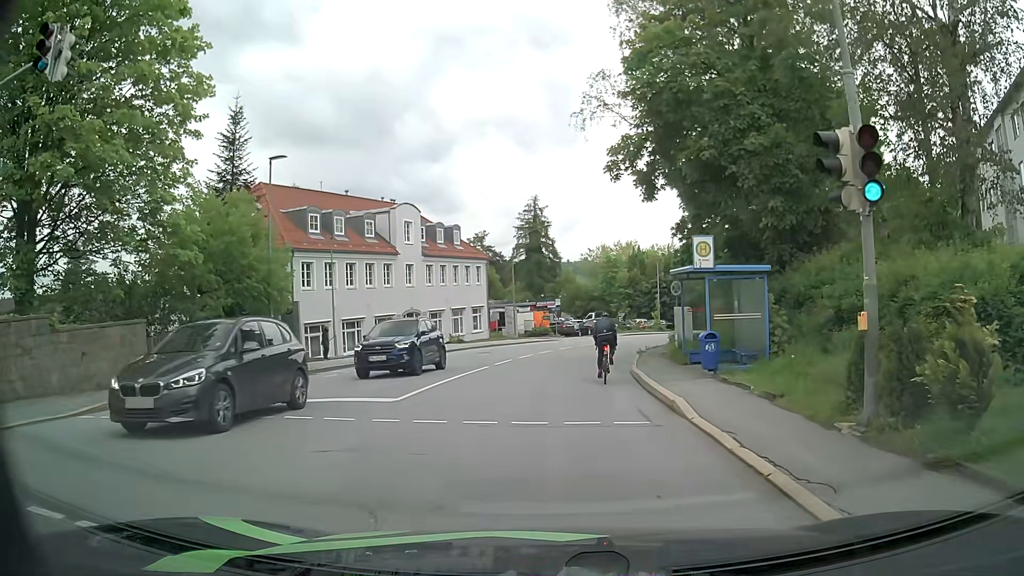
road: tertiary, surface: asphalt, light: Day
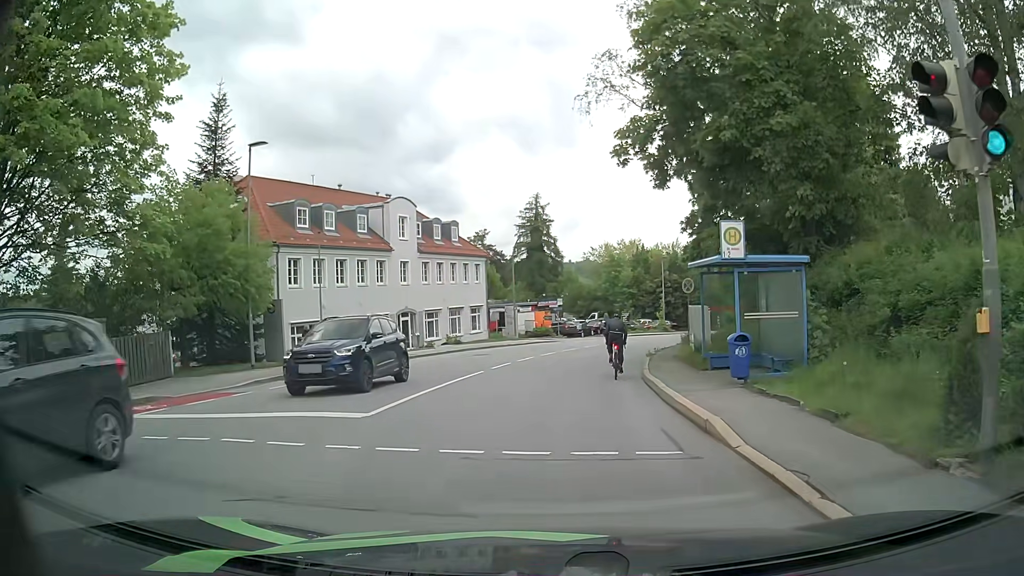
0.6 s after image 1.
(0.0, +2.3) m; 0°
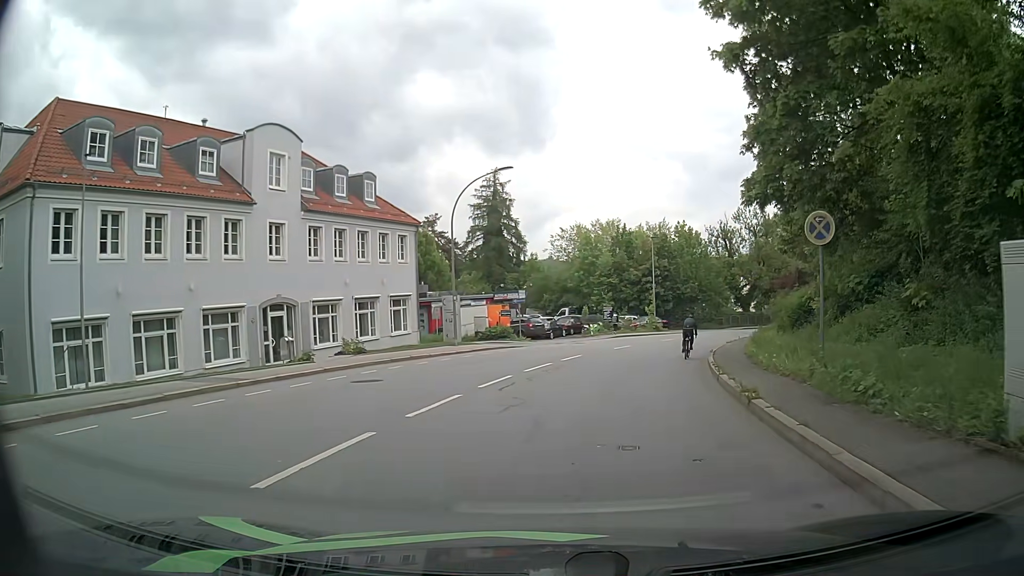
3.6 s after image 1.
(-0.2, +16.7) m; +1°
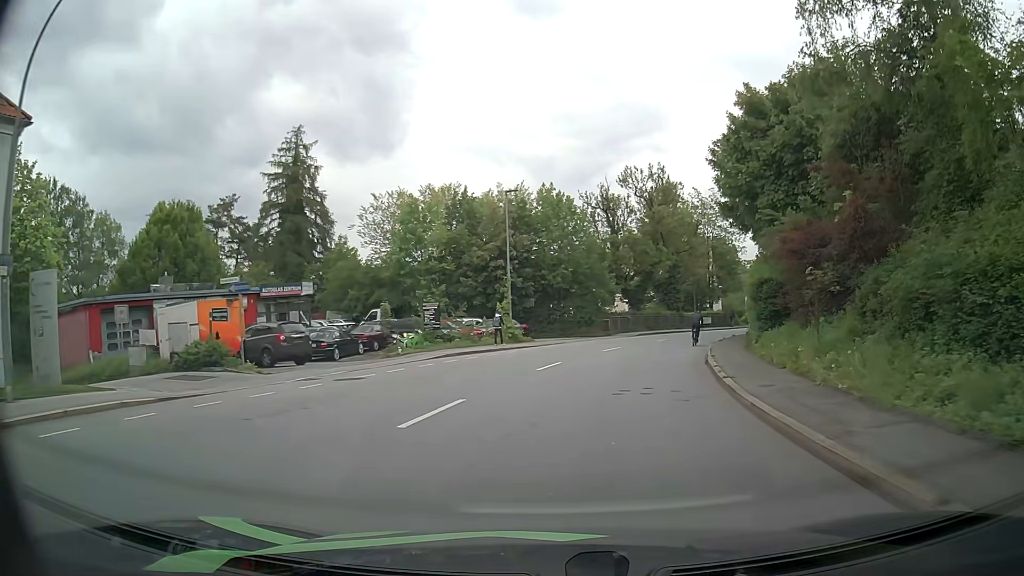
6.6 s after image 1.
(+2.9, +22.9) m; +16°
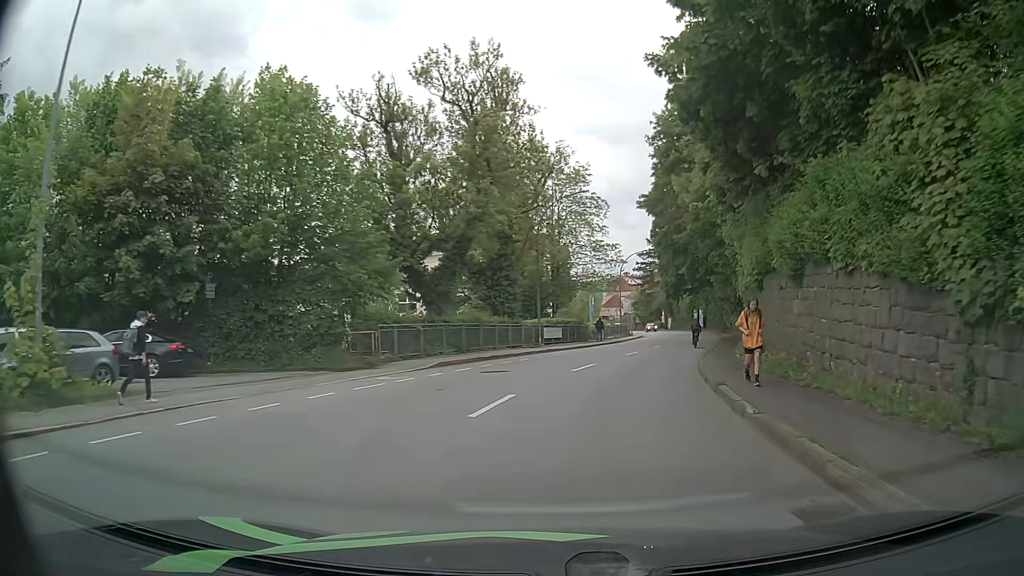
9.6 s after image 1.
(+2.8, +26.7) m; +13°
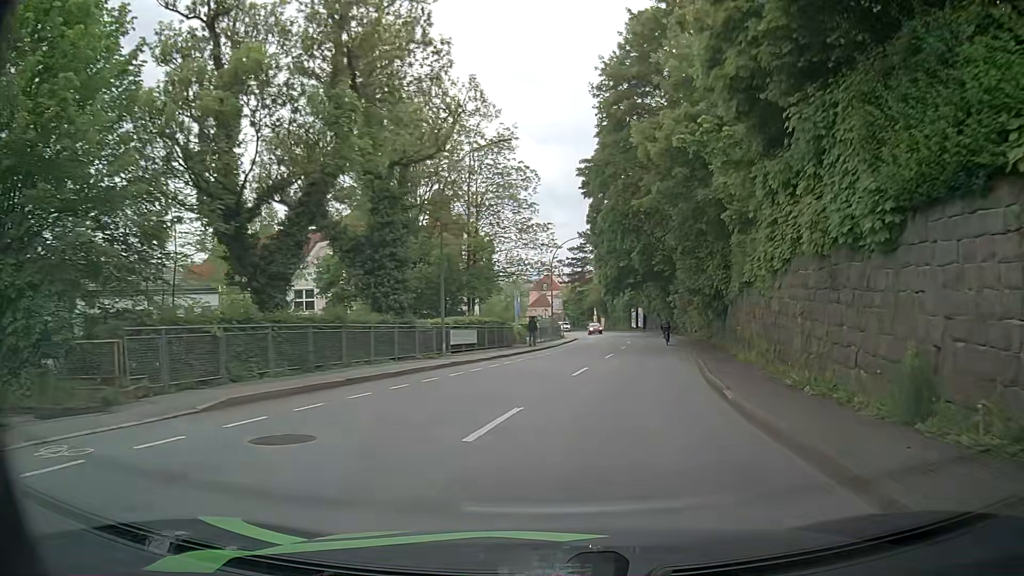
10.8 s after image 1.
(+0.7, +11.3) m; +6°
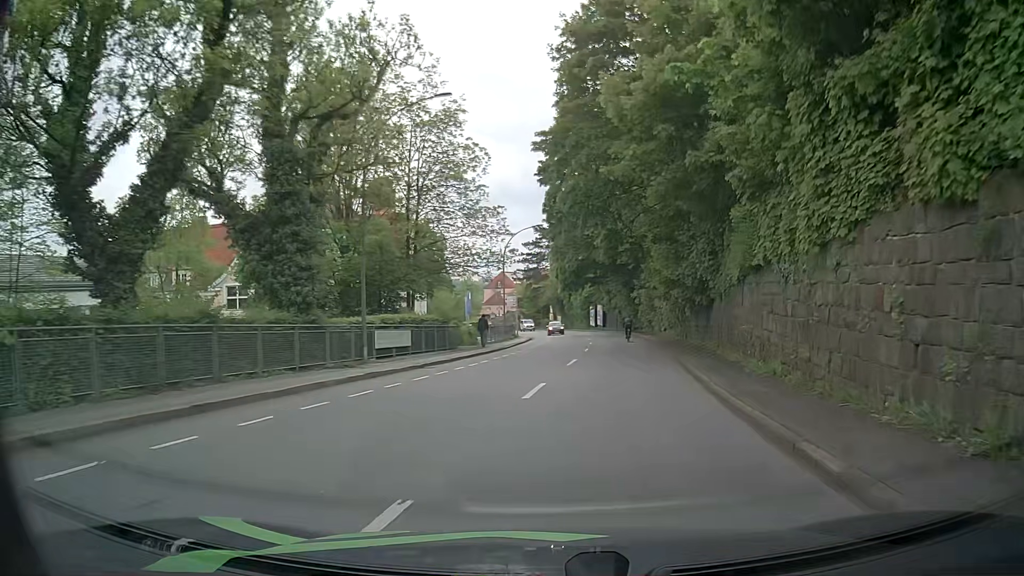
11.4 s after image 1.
(+0.2, +5.6) m; +6°
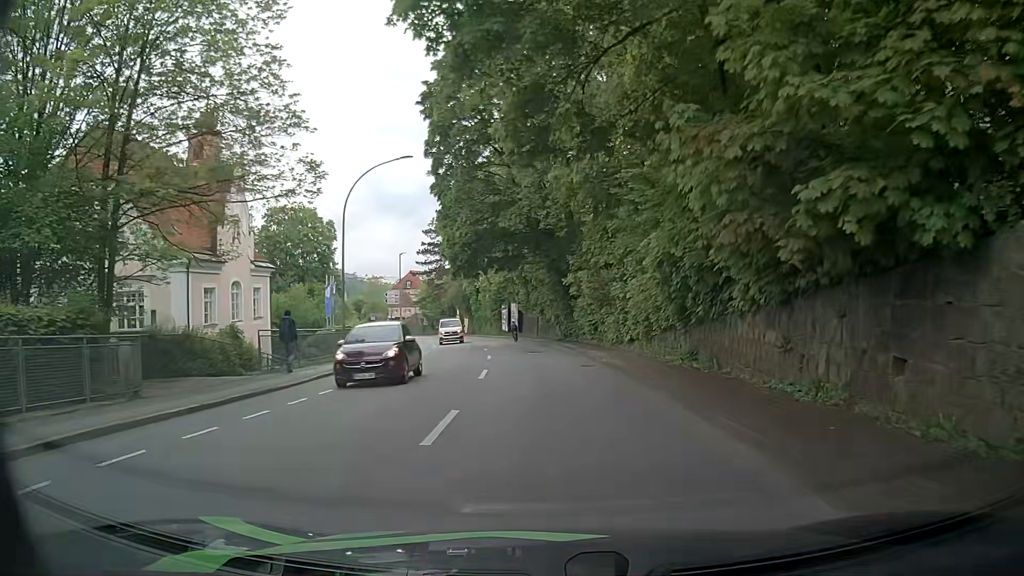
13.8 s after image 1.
(+1.6, +22.3) m; +5°
